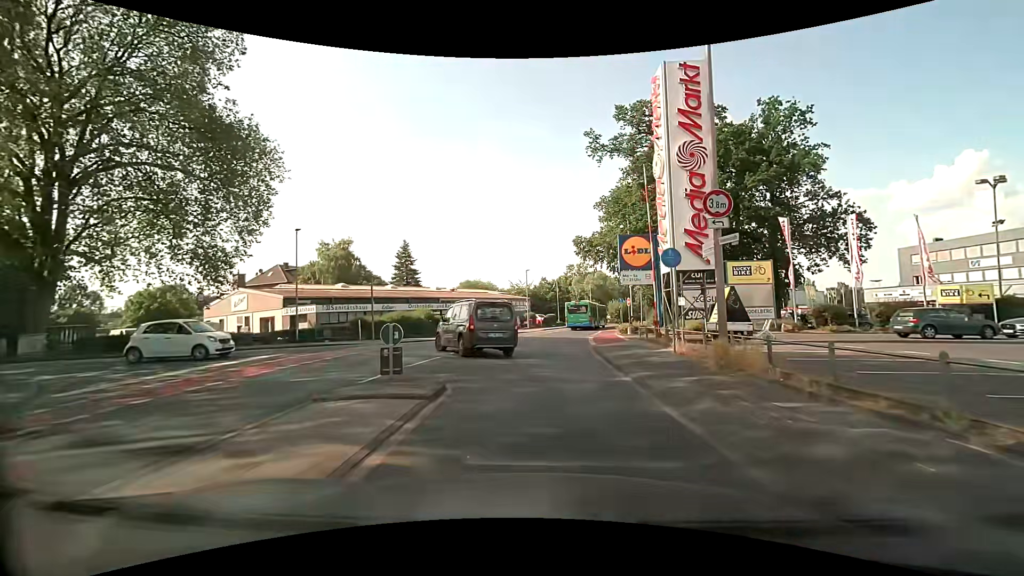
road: unclassified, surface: asphalt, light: Day
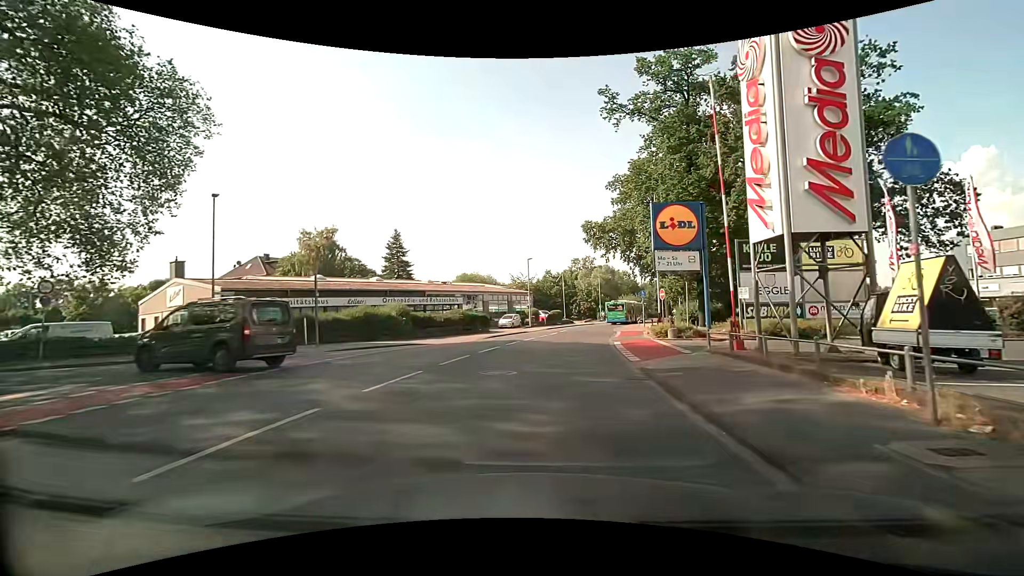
(+0.1, +9.3) m; 0°
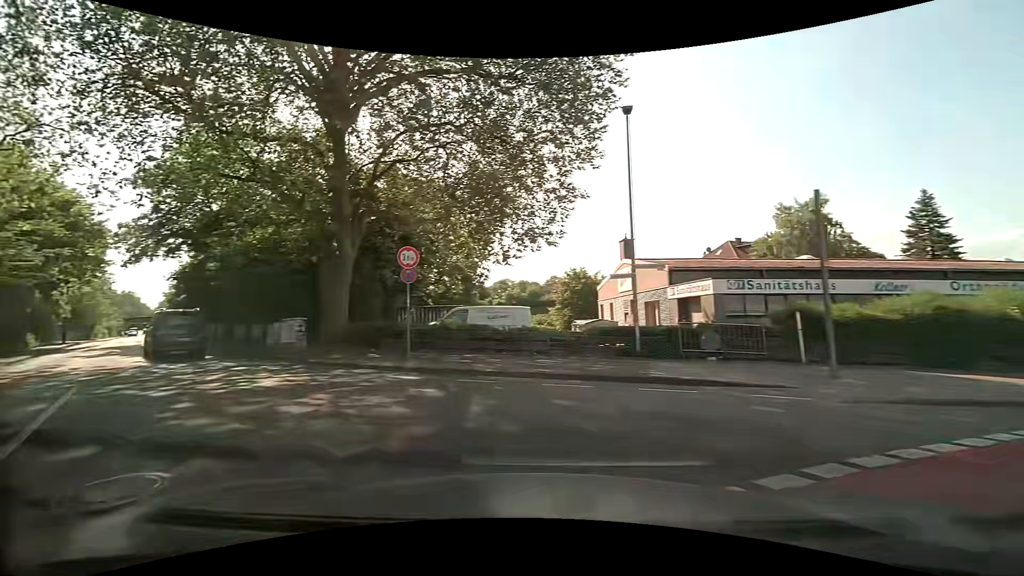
(-4.4, +13.0) m; -50°
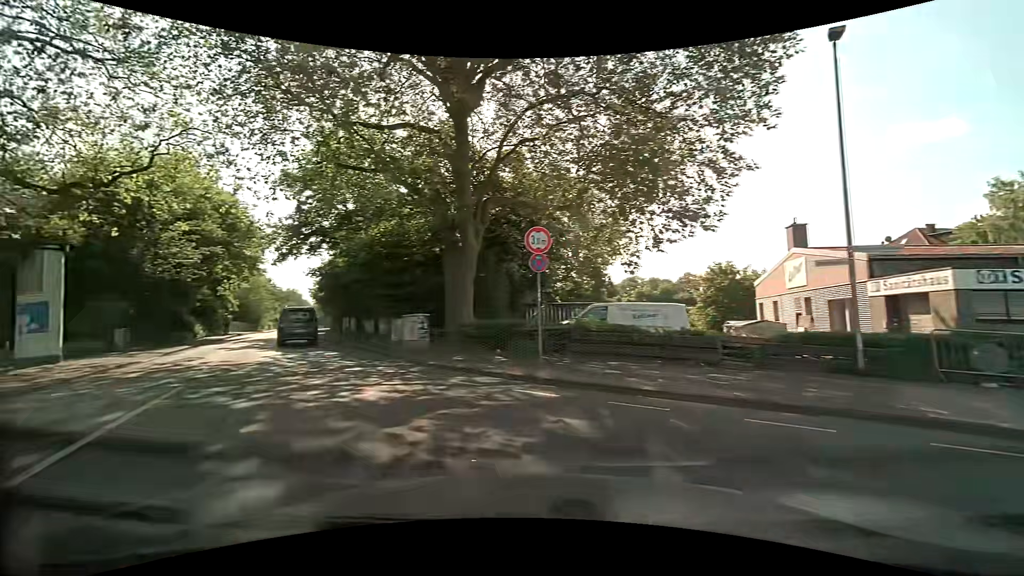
(-0.4, +3.0) m; -13°
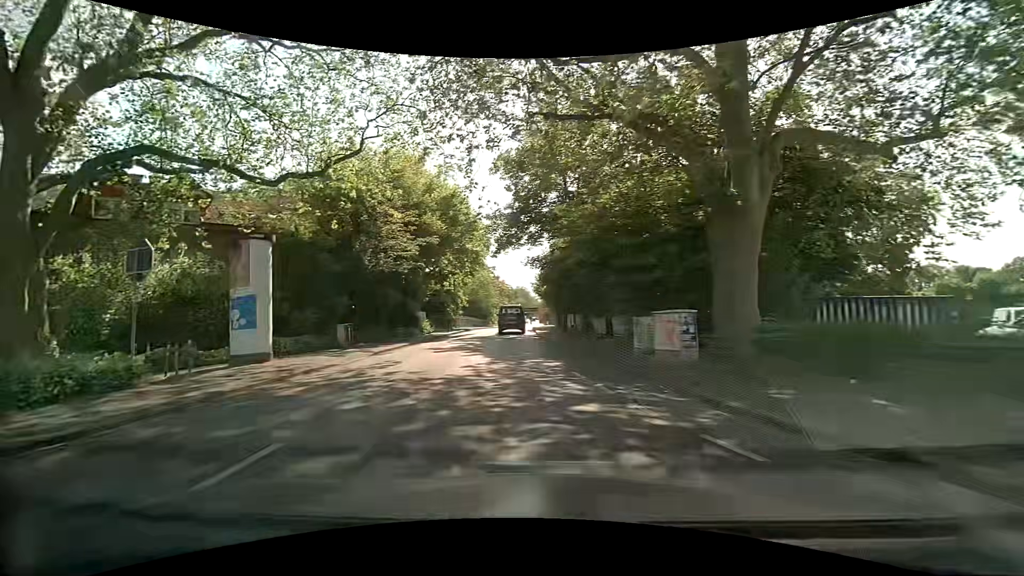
(-1.7, +6.3) m; -27°
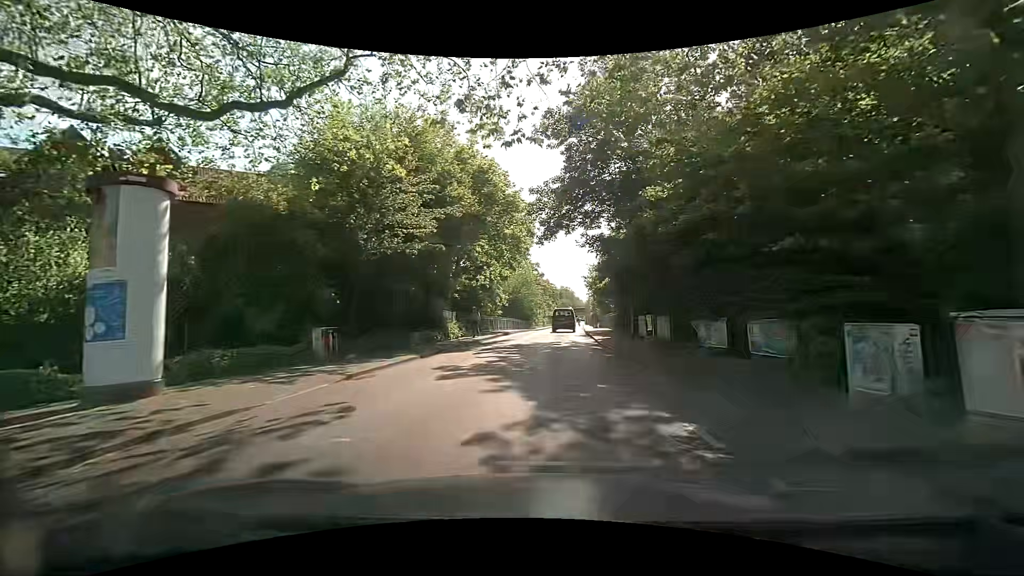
(-0.6, +7.6) m; -5°
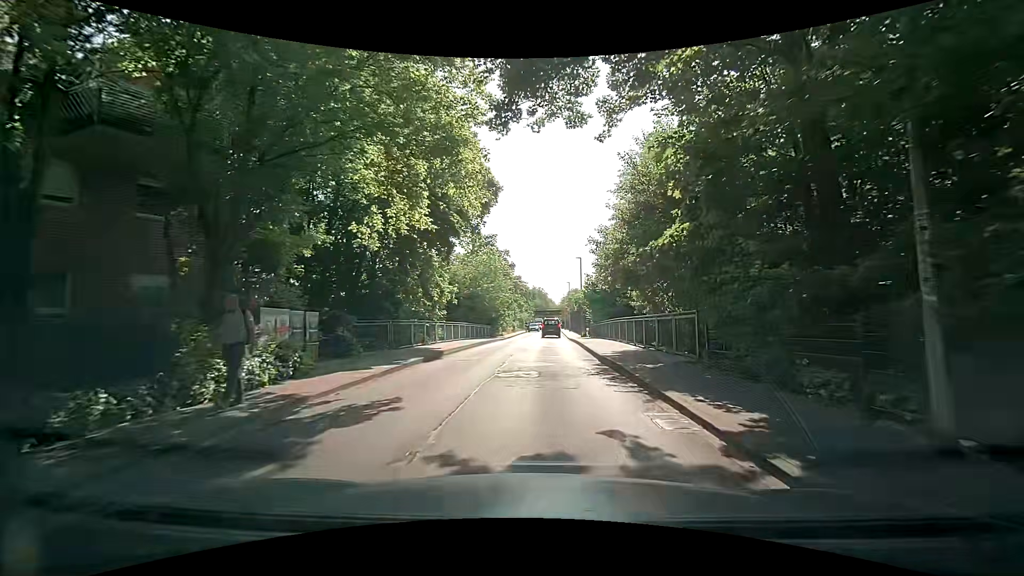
(+0.1, +18.5) m; +3°
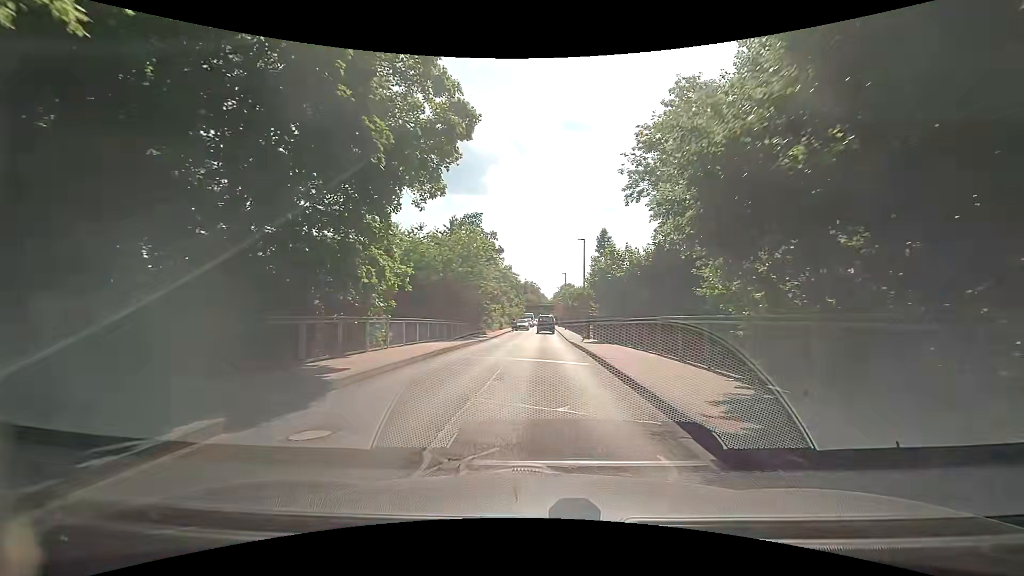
(-0.1, +10.2) m; -1°
(0, +10) (+1, +20) (+1, +30) (+2, +40) (+2, +50) (+3, +60) (+3, +70) (+4, +80) (+4, +90) (+4, +100) m
